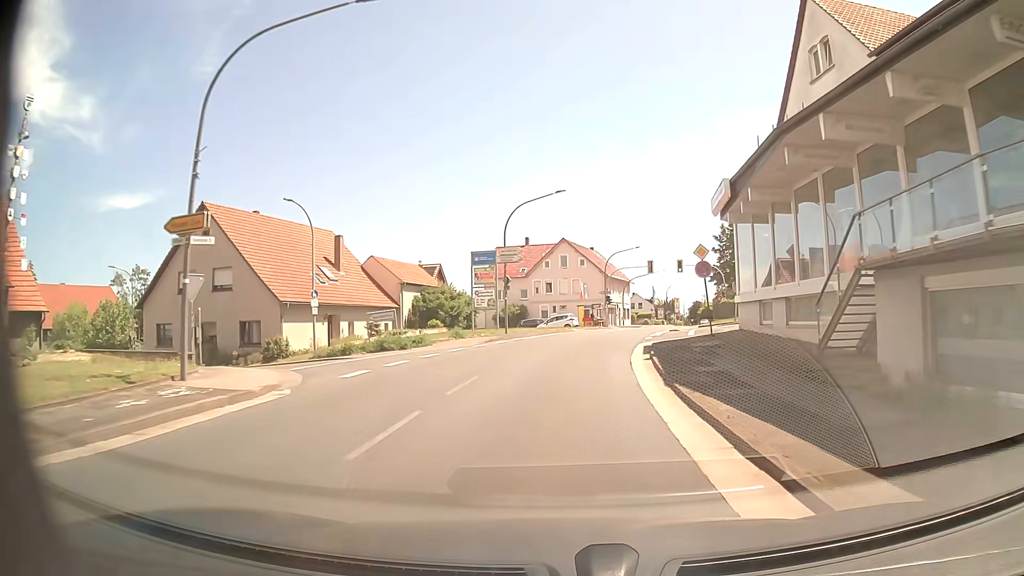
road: primary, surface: asphalt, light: Day
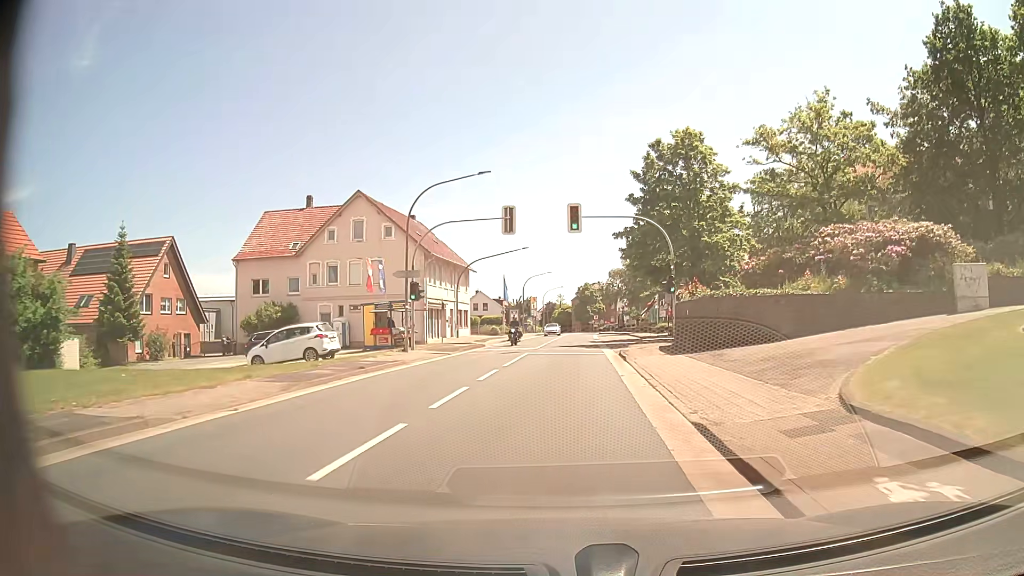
(+4.1, +36.9) m; +13°
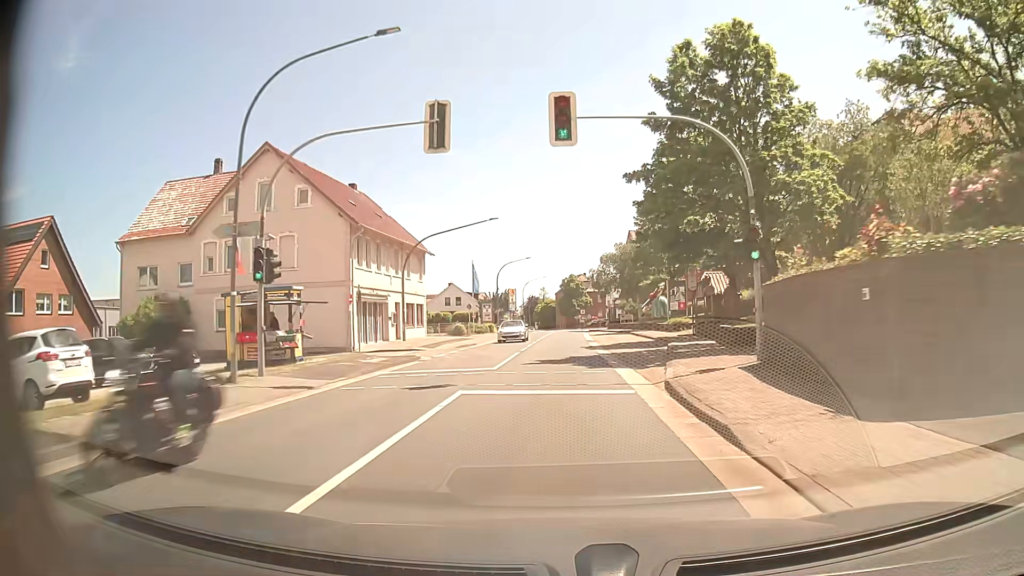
(+0.1, +15.1) m; +1°
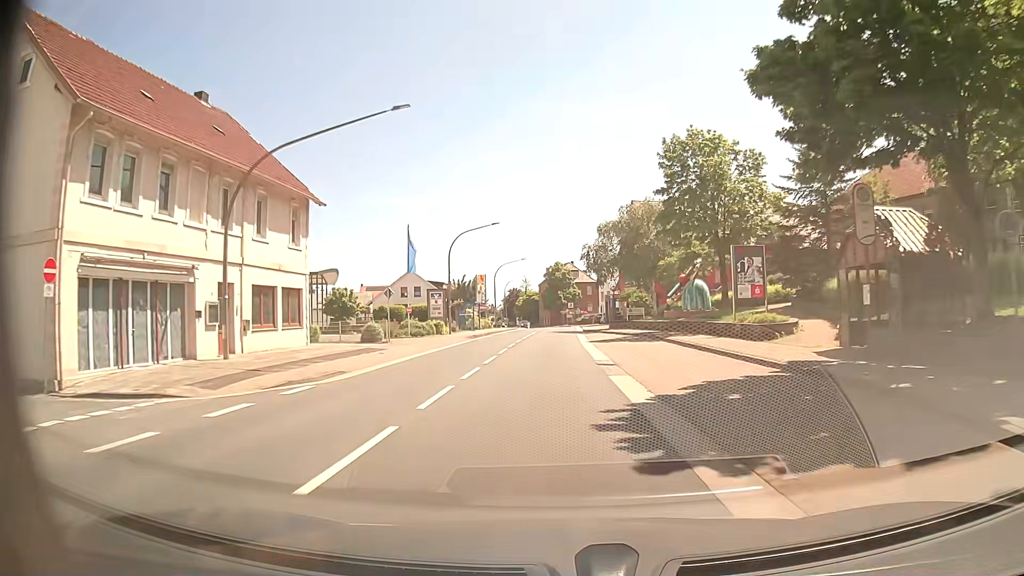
(+0.3, +23.0) m; +2°
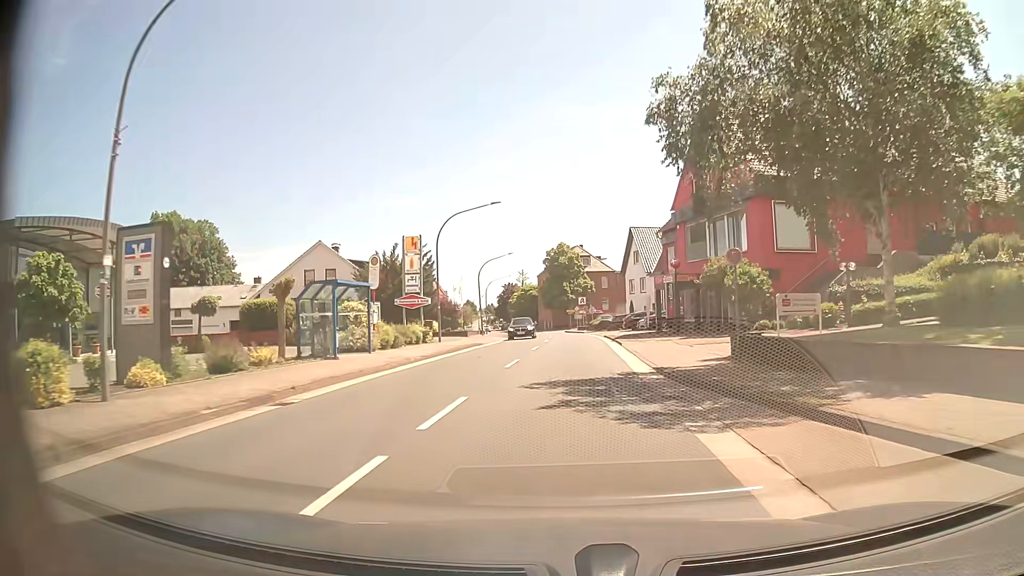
(-0.4, +38.5) m; 0°
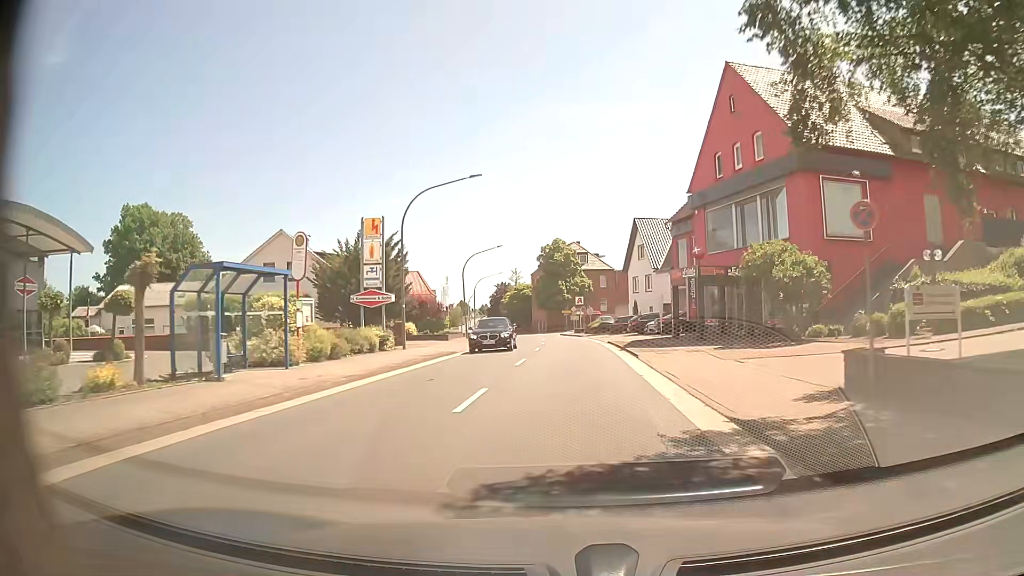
(0.0, +7.7) m; 0°
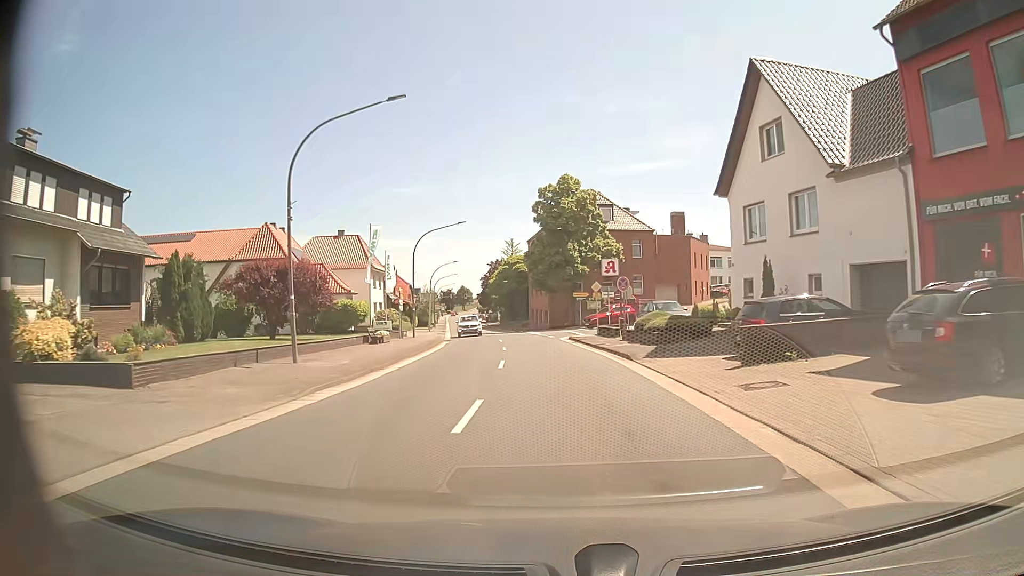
(+0.3, +38.3) m; -1°
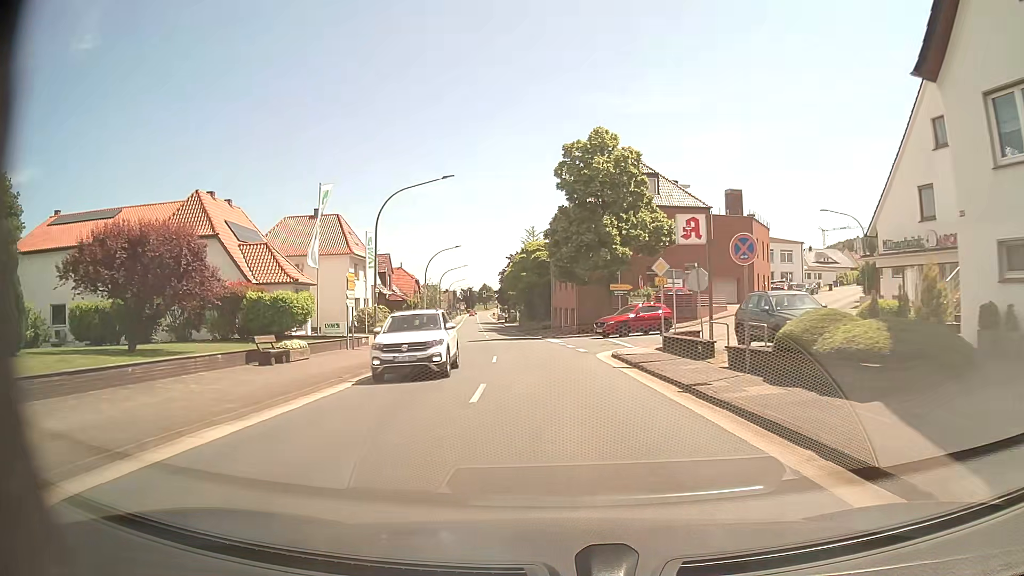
(-0.3, +15.4) m; -3°
(0, +10) (0, +20) (-1, +30) (-2, +40) (-3, +50) (-4, +60) (-5, +70) (-7, +80) (-8, +90) (-9, +100) m
